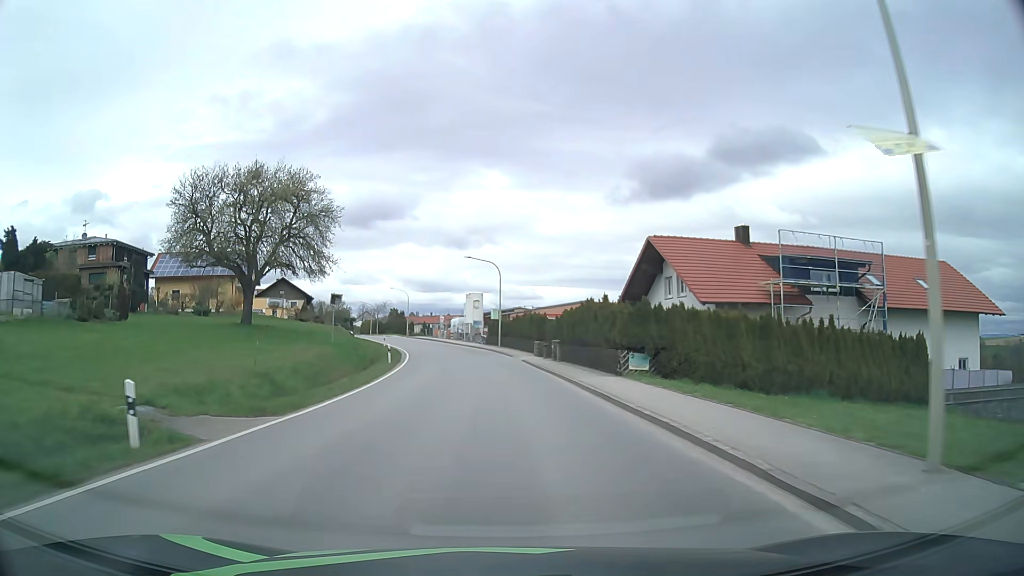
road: secondary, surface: asphalt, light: Day
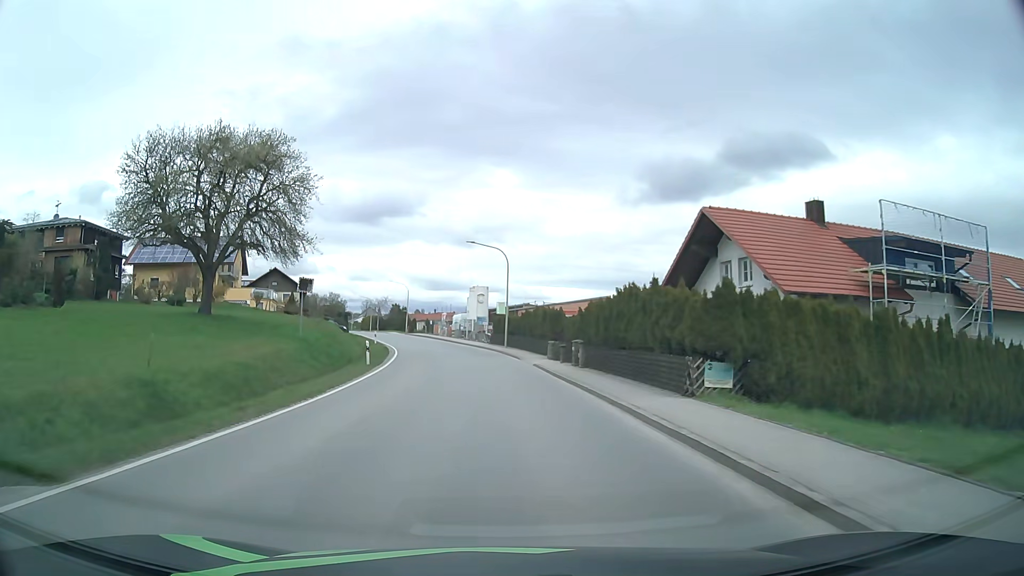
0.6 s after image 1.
(0.0, +7.6) m; 0°
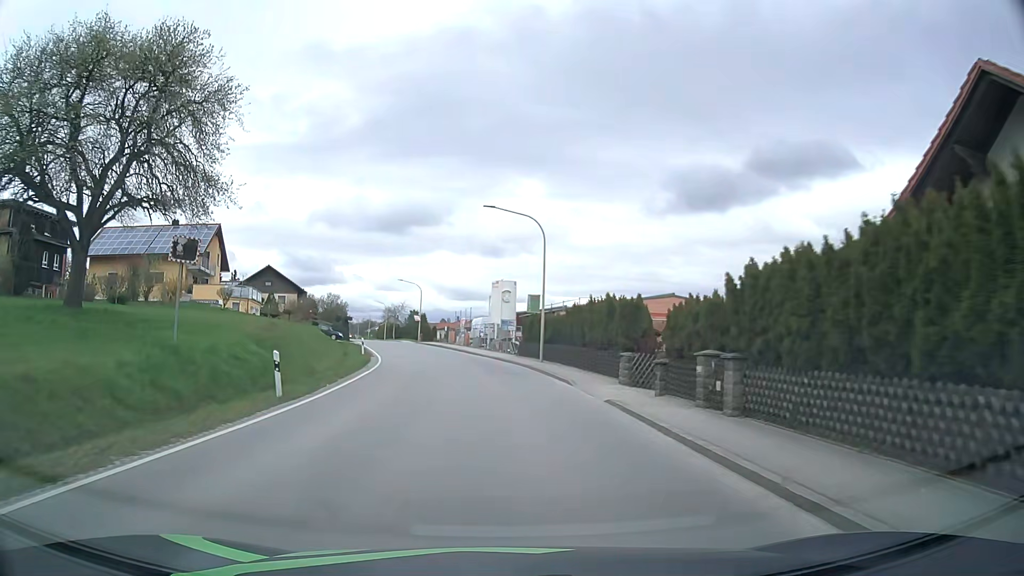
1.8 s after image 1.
(-0.3, +15.2) m; -3°
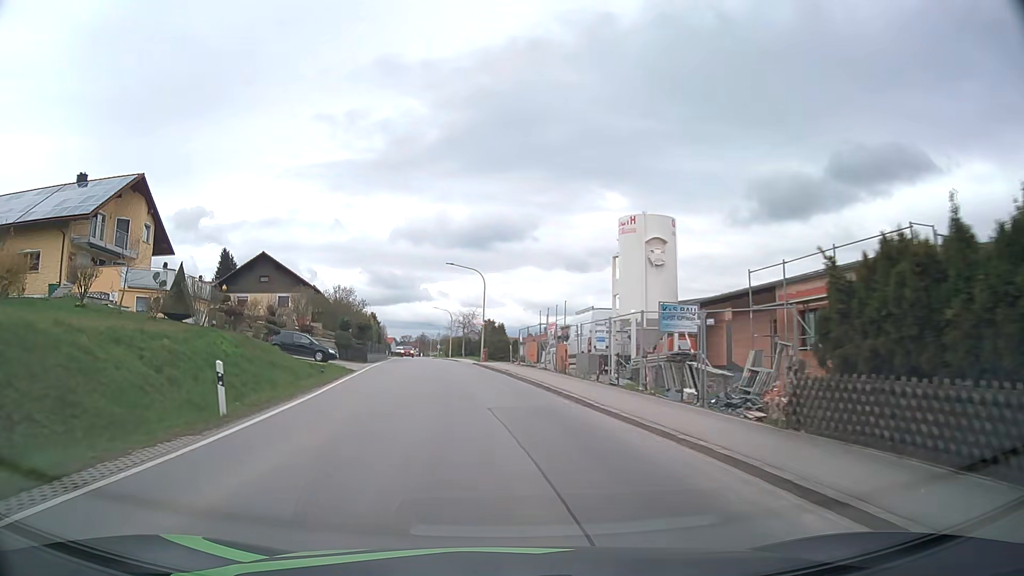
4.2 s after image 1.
(-1.6, +30.4) m; -7°
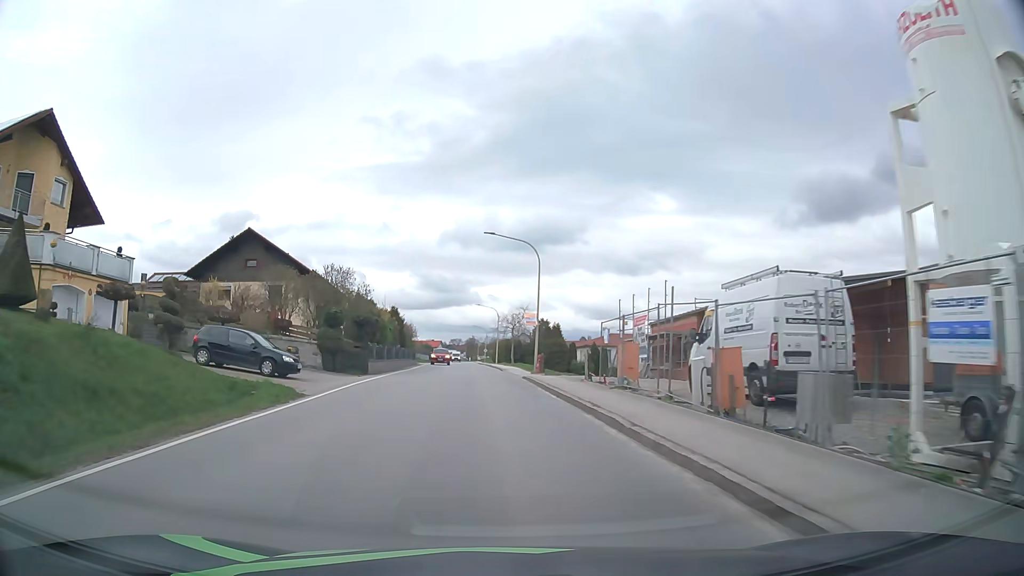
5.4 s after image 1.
(-0.6, +15.4) m; -4°
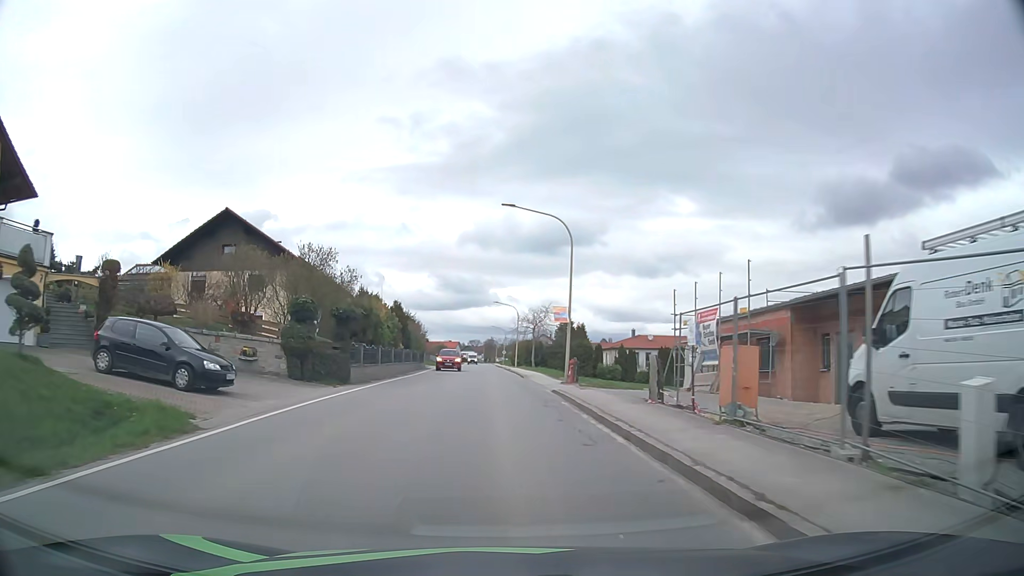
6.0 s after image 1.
(-0.1, +7.7) m; -2°
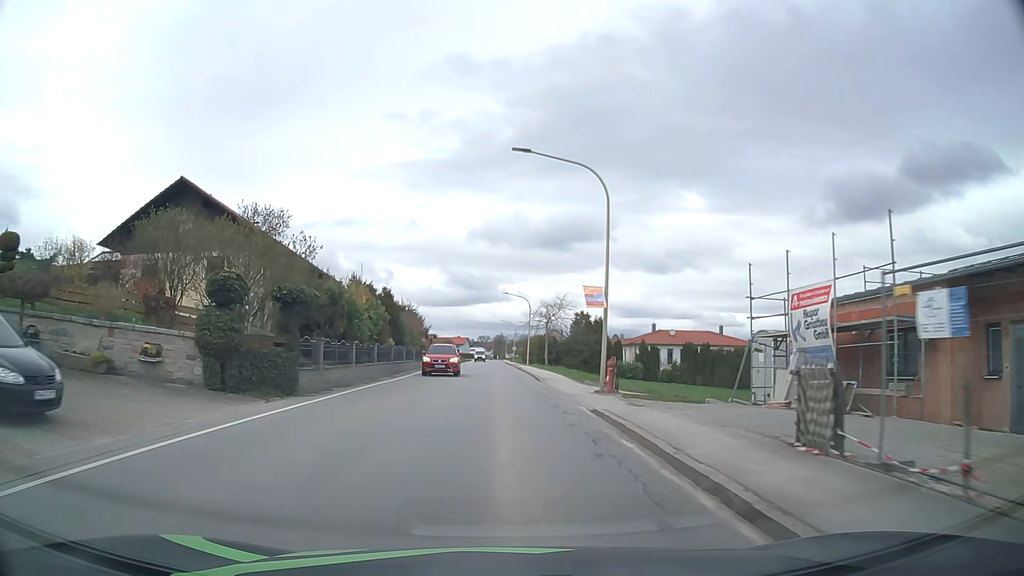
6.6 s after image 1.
(-0.1, +7.7) m; -1°
